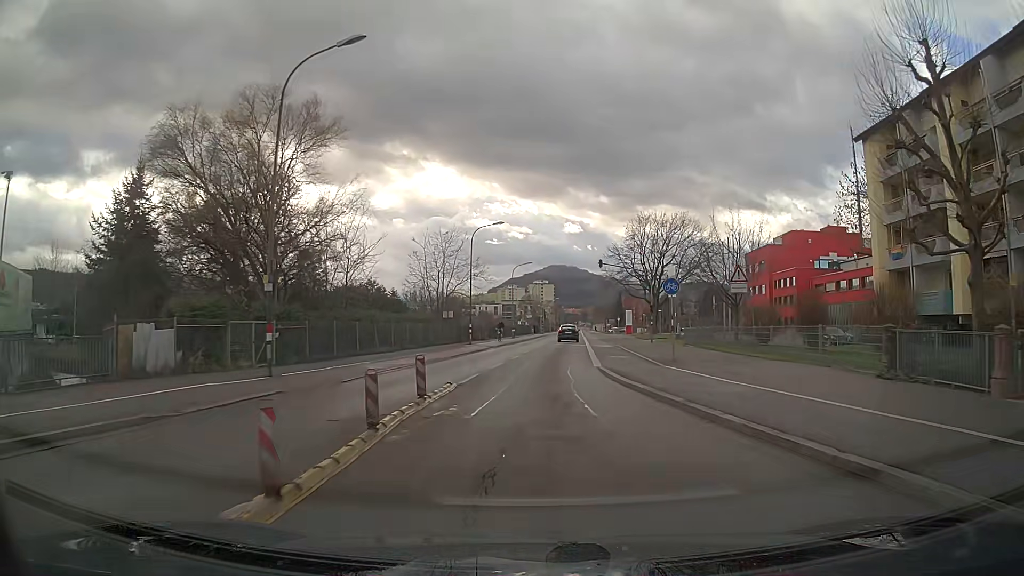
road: secondary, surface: asphalt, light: Day
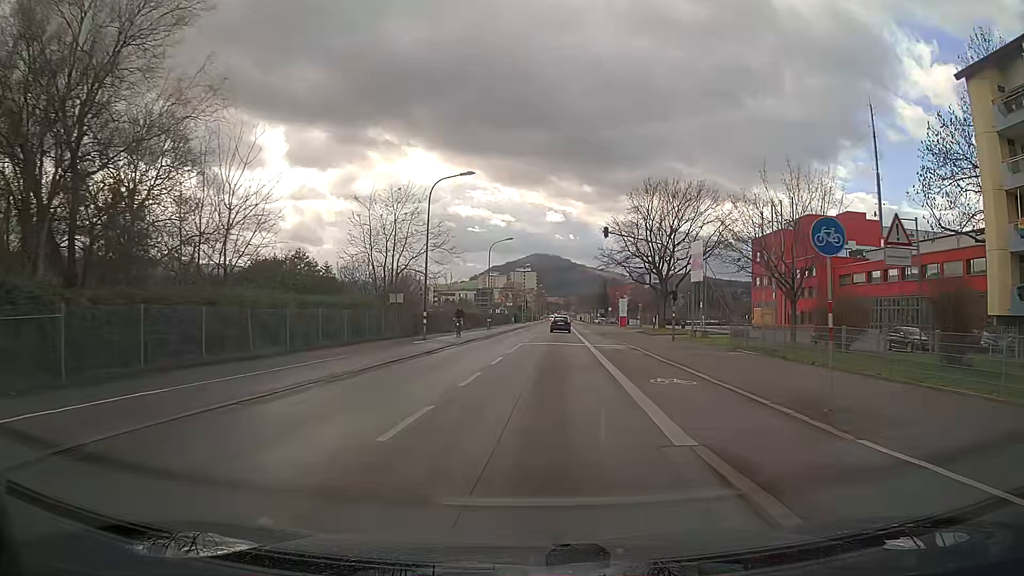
(+0.2, +13.9) m; +2°
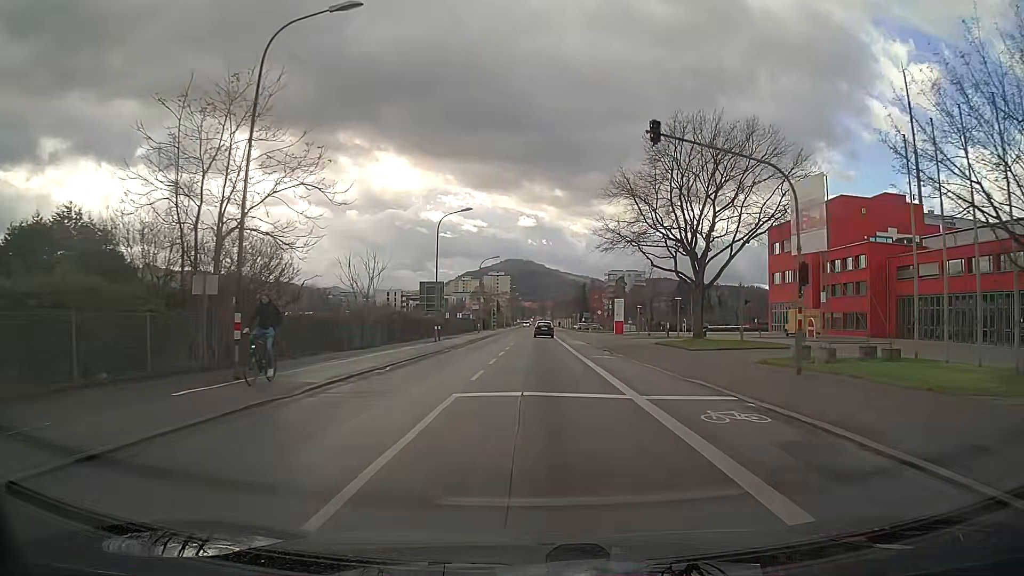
(+0.5, +21.3) m; +3°
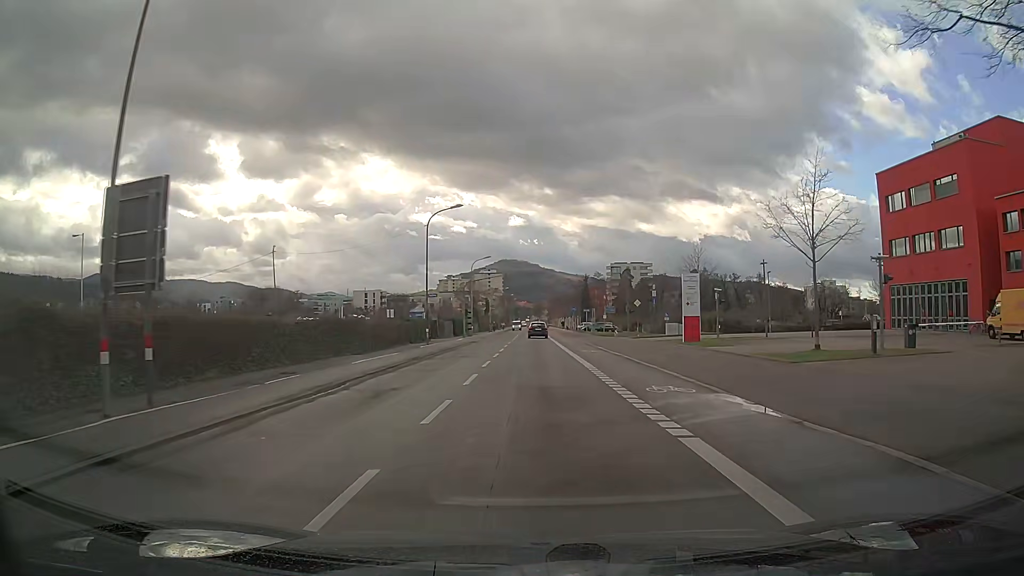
(-0.1, +36.7) m; 0°
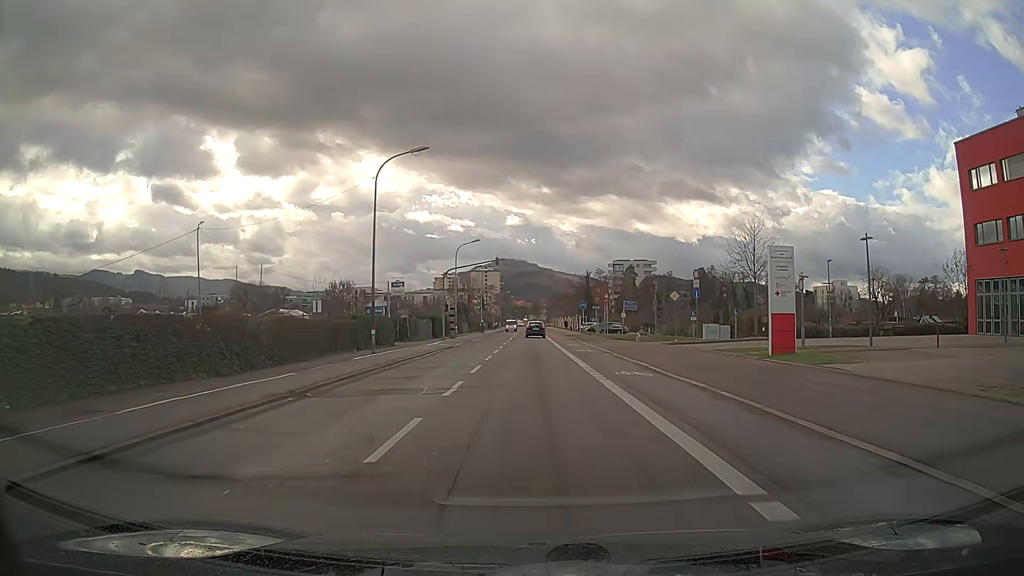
(0.0, +14.9) m; 0°
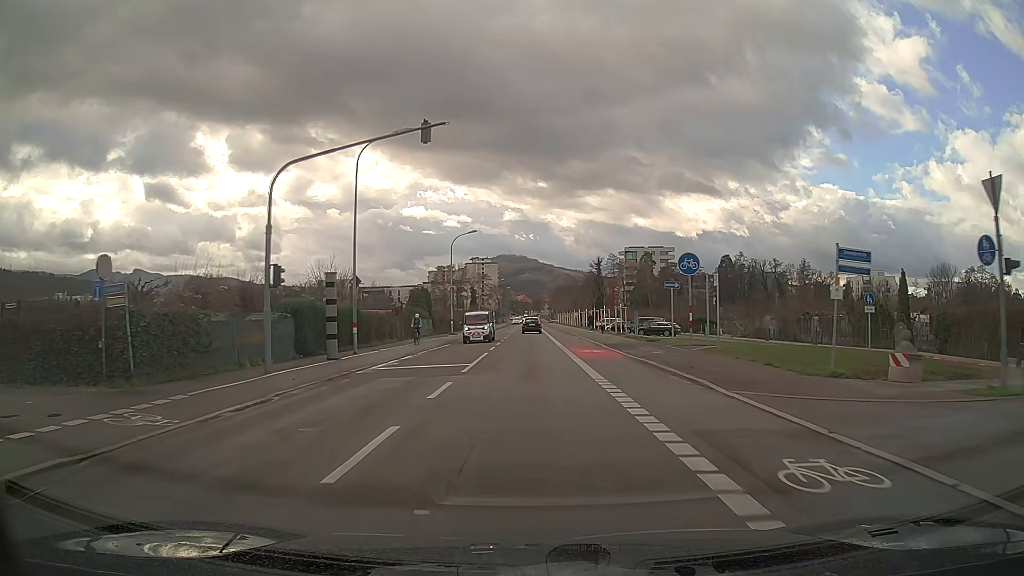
(0.0, +37.1) m; 0°
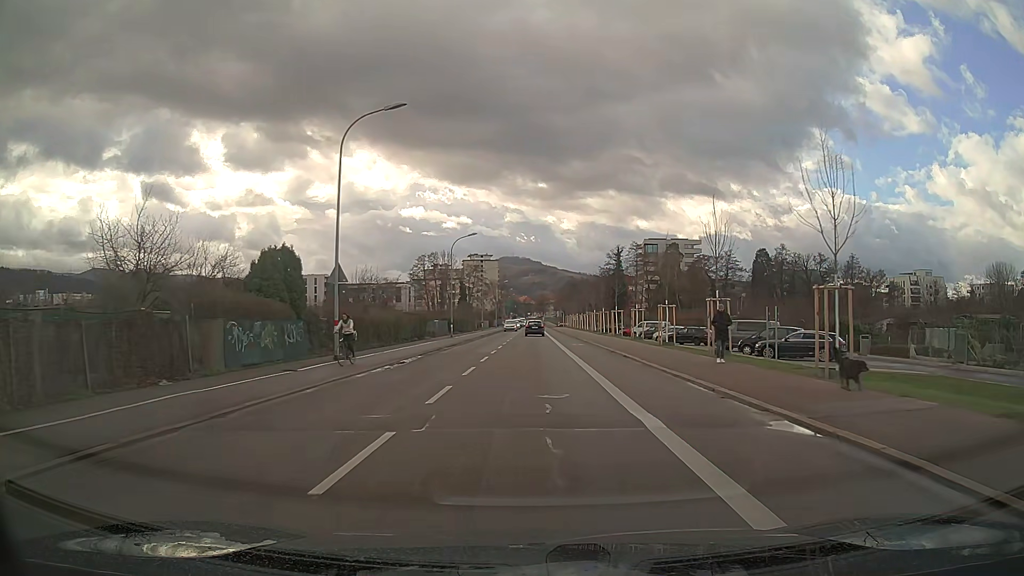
(-0.1, +37.2) m; 0°
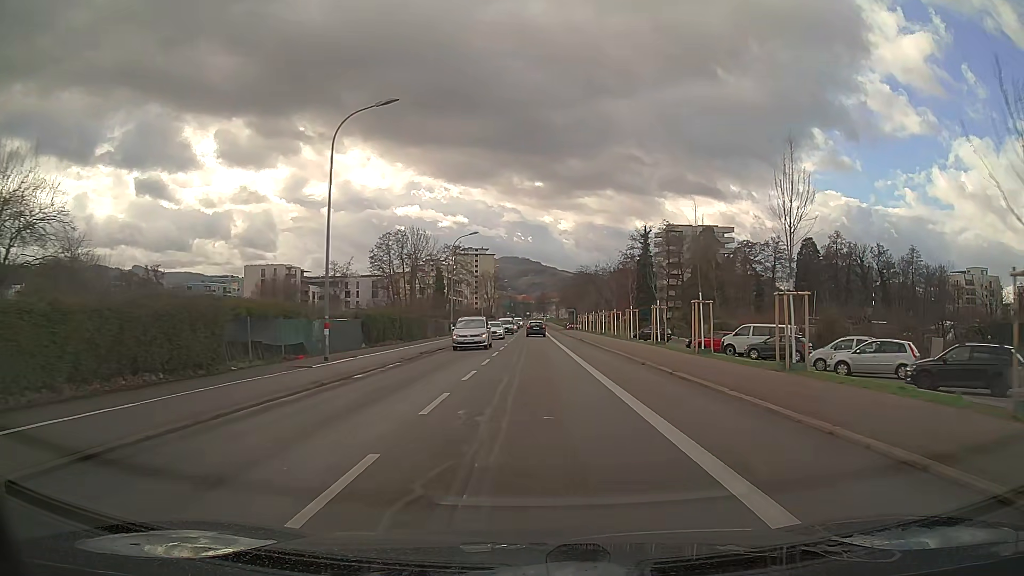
(0.0, +37.5) m; 0°
(0, +10) (0, +20) (0, +30) (0, +40) (0, +50) (0, +60) (0, +70) (0, +80) (0, +90) (0, +100) m
